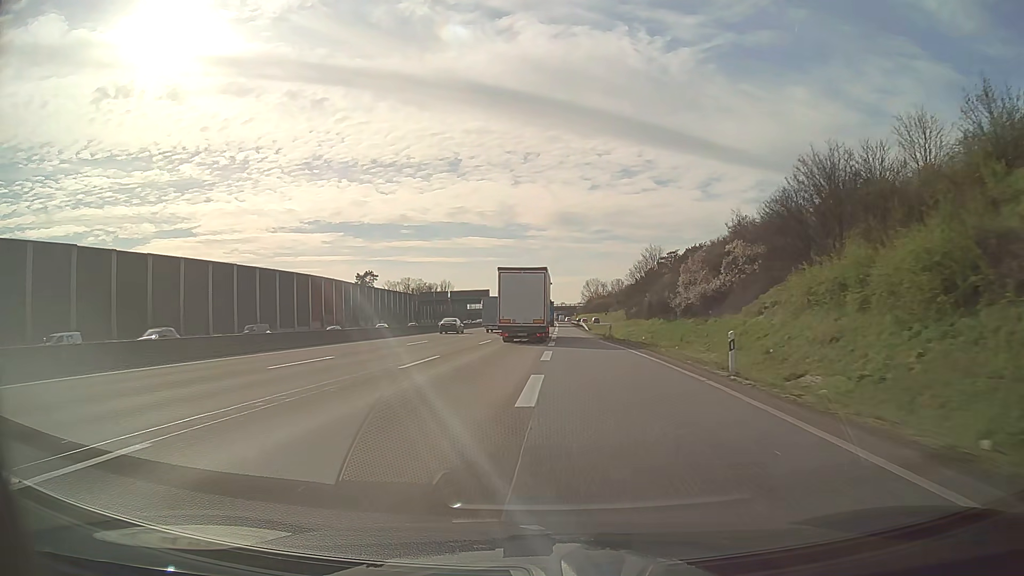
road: motorway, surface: asphalt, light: Day
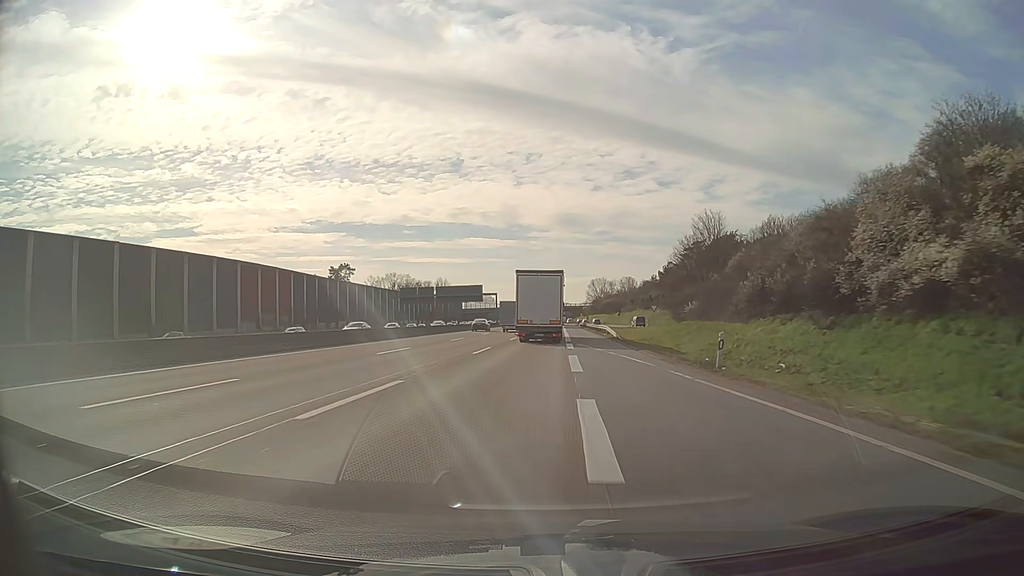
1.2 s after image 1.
(-0.2, +27.9) m; 0°
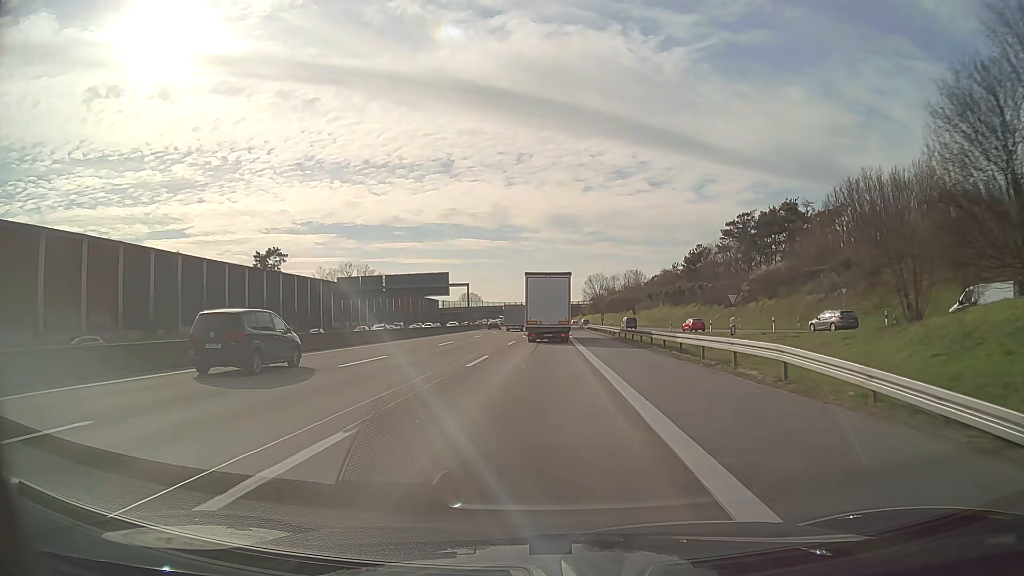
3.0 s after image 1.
(+0.2, +42.9) m; +1°
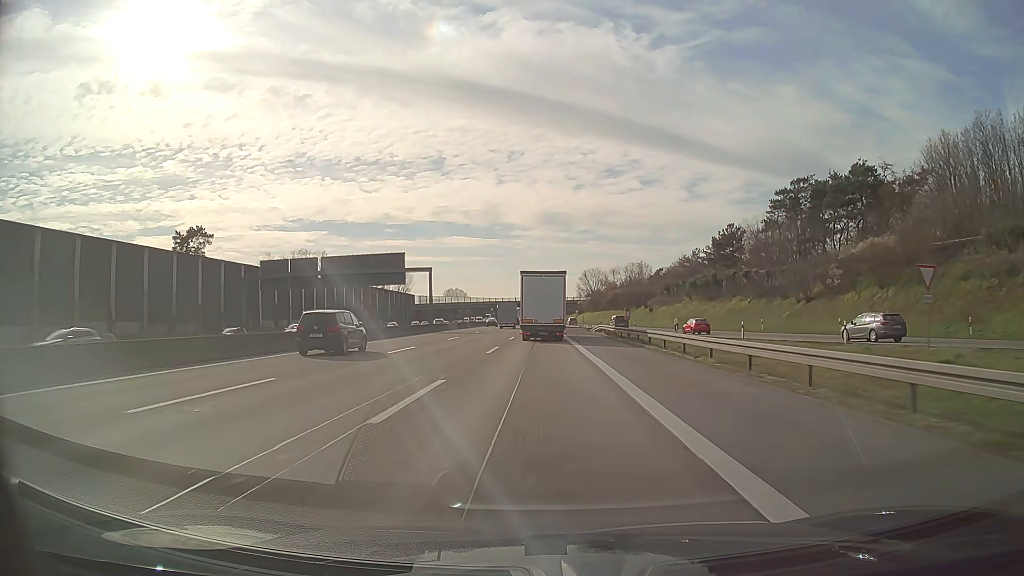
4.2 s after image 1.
(+0.1, +29.1) m; +1°
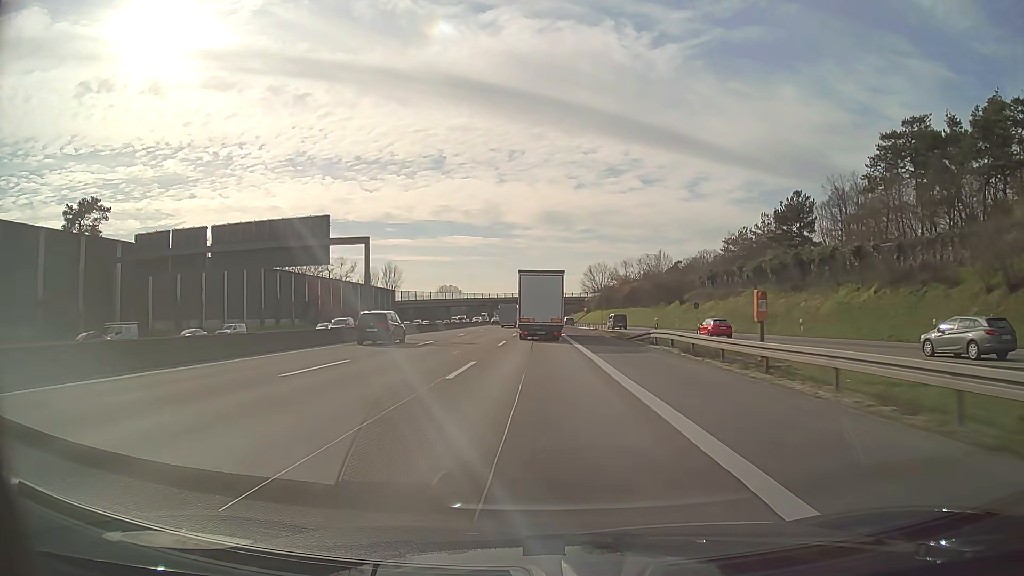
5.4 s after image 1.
(+0.1, +29.4) m; 0°
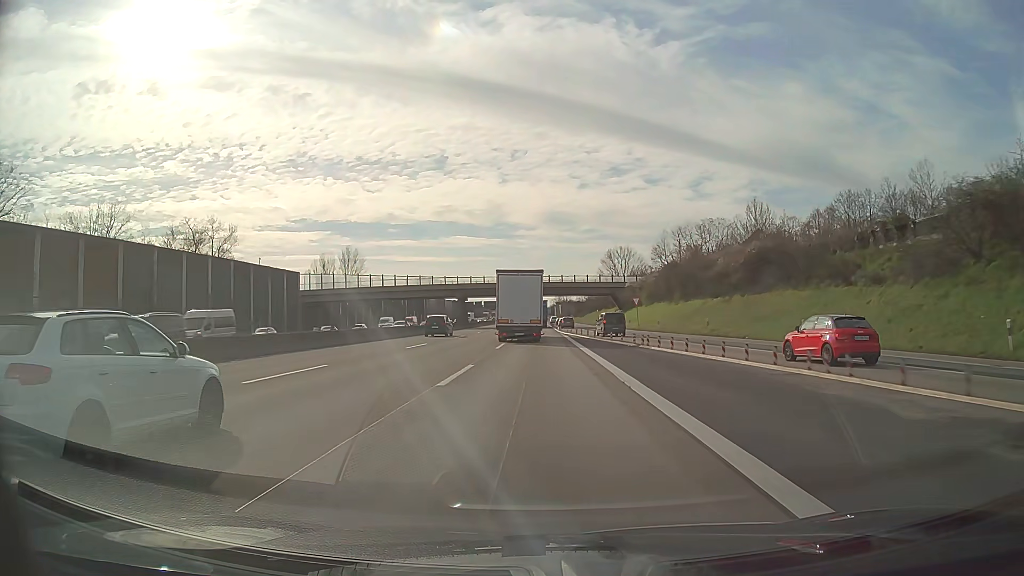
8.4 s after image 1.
(-0.2, +74.0) m; 0°
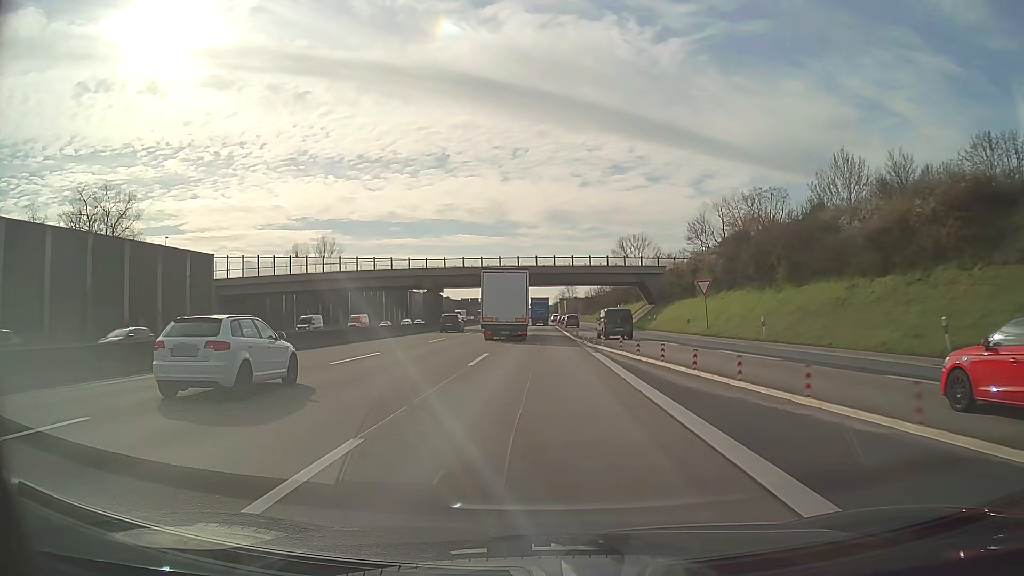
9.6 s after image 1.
(0.0, +29.8) m; 0°
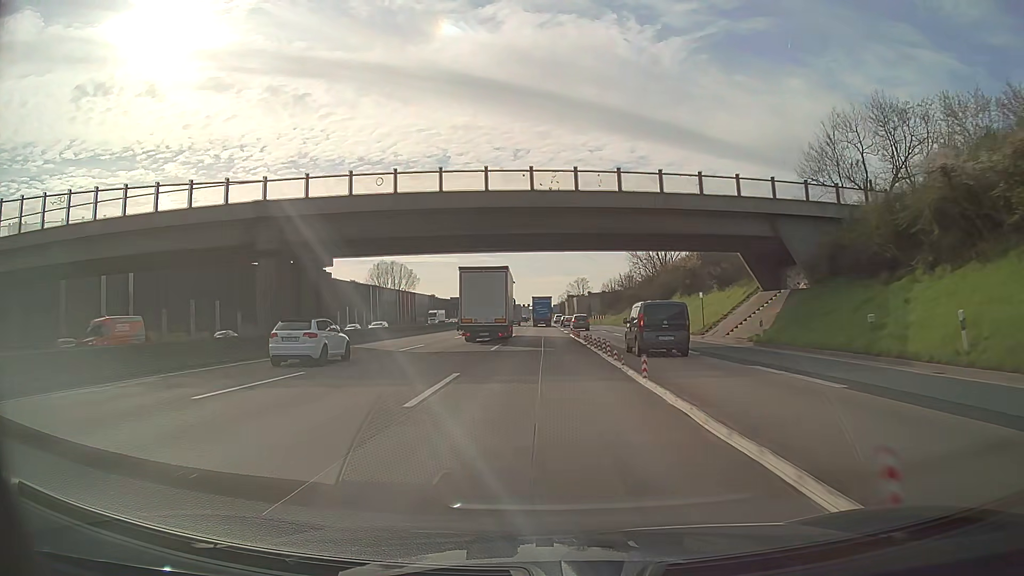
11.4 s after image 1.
(-0.1, +45.0) m; 0°
(0, +10) (0, +20) (0, +30) (0, +40) (0, +50) (0, +60) (-1, +70) (-1, +80) (-1, +90) (-1, +100) m
